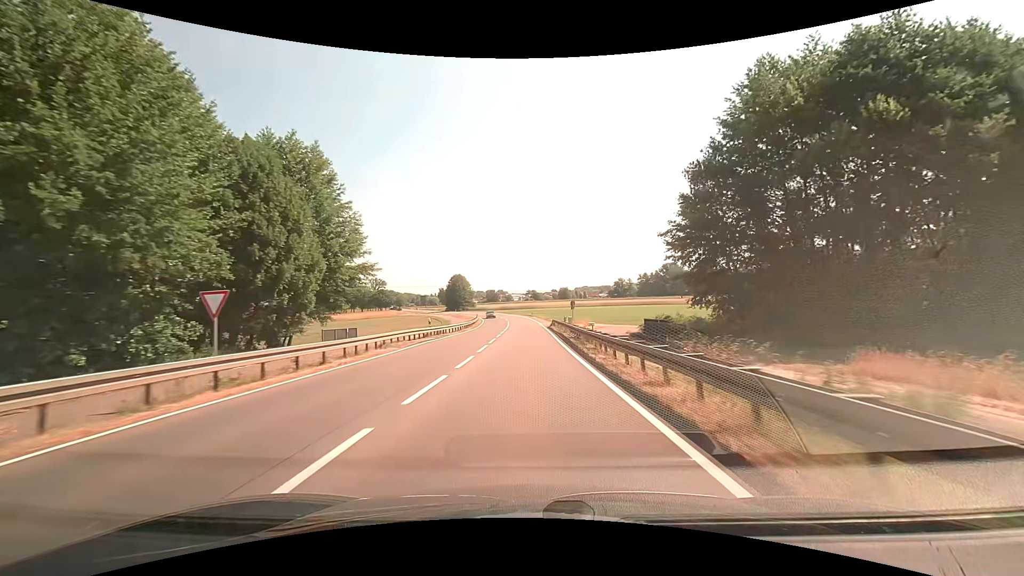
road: secondary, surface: asphalt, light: Day
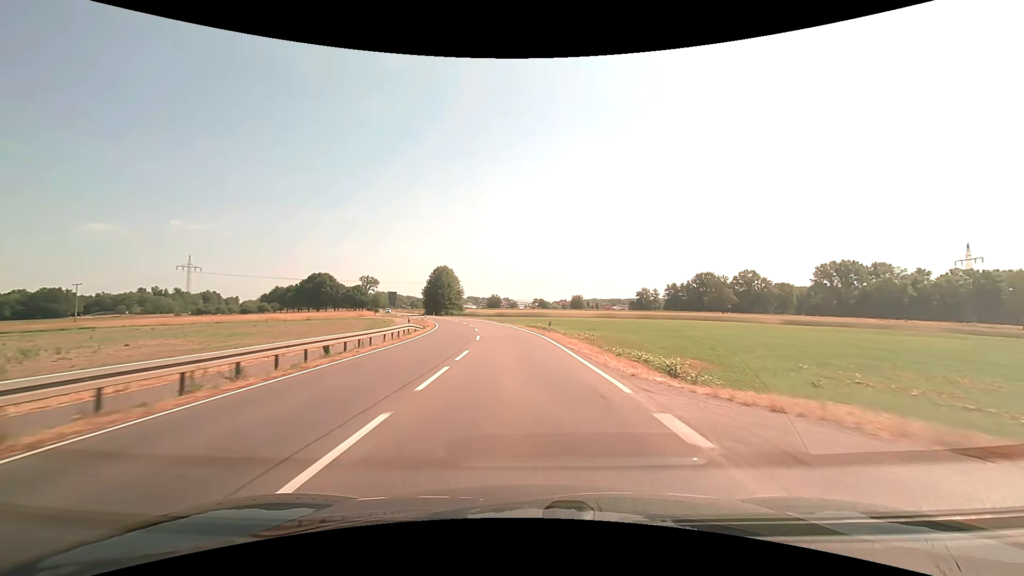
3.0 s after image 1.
(-0.5, +53.4) m; -1°
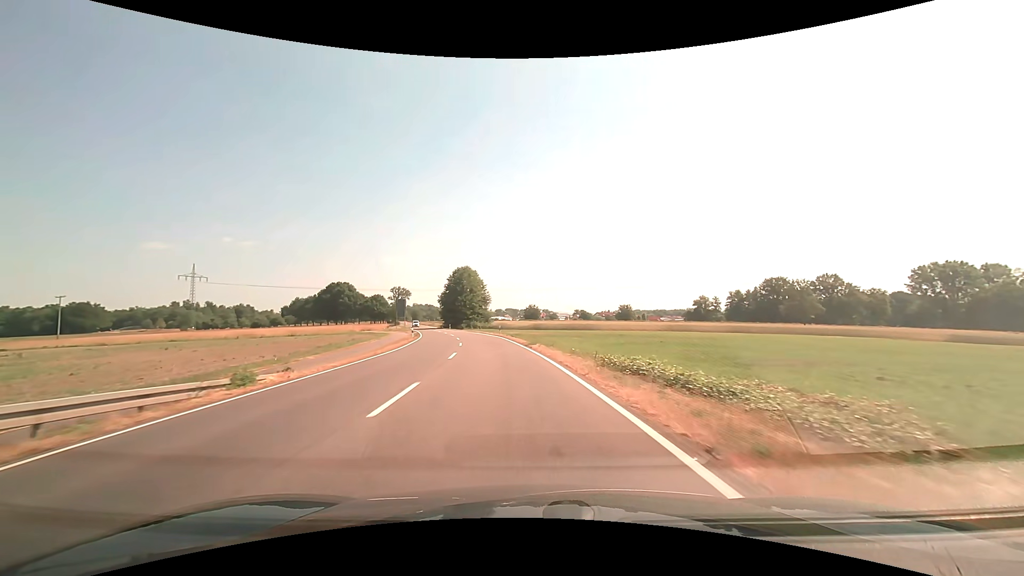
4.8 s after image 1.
(-0.9, +31.4) m; -4°
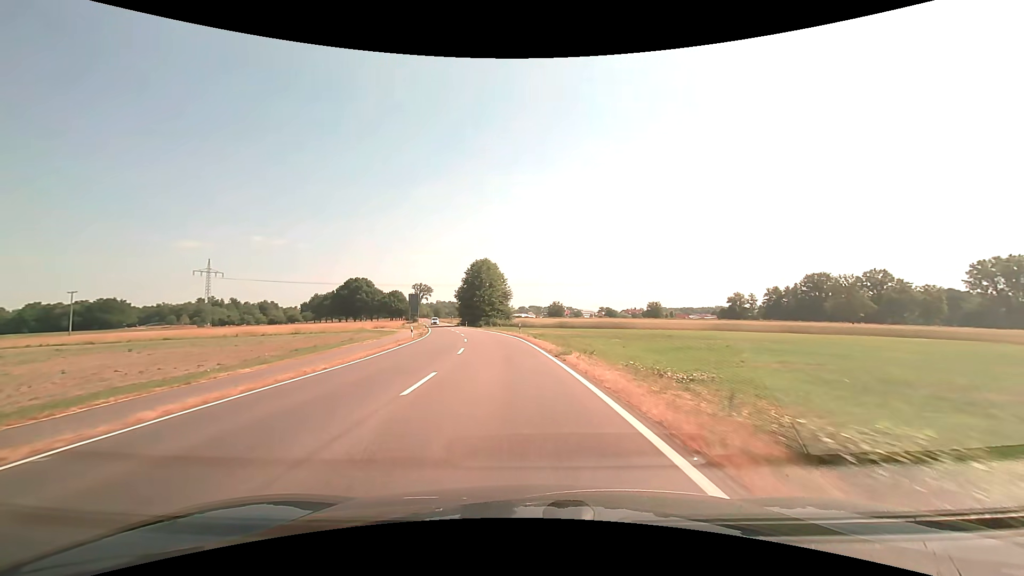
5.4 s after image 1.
(-0.2, +10.1) m; -3°
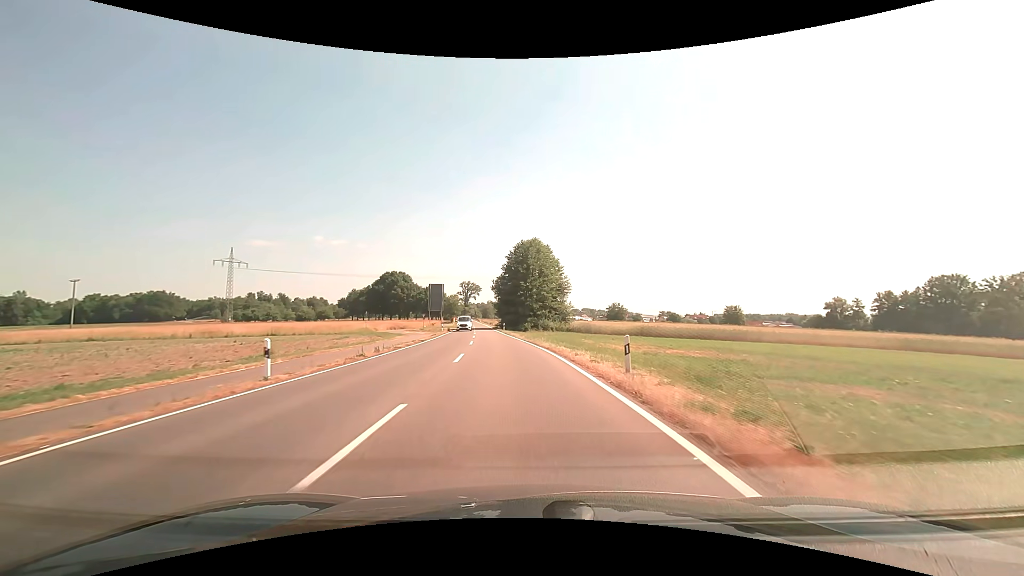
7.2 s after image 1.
(-1.7, +29.3) m; -6°
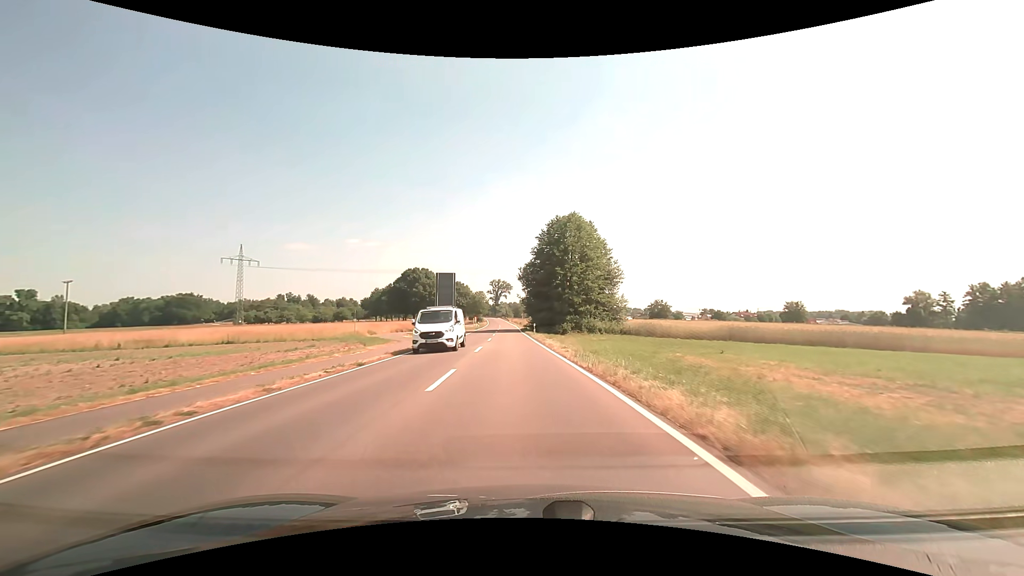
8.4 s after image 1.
(-0.6, +18.8) m; -4°
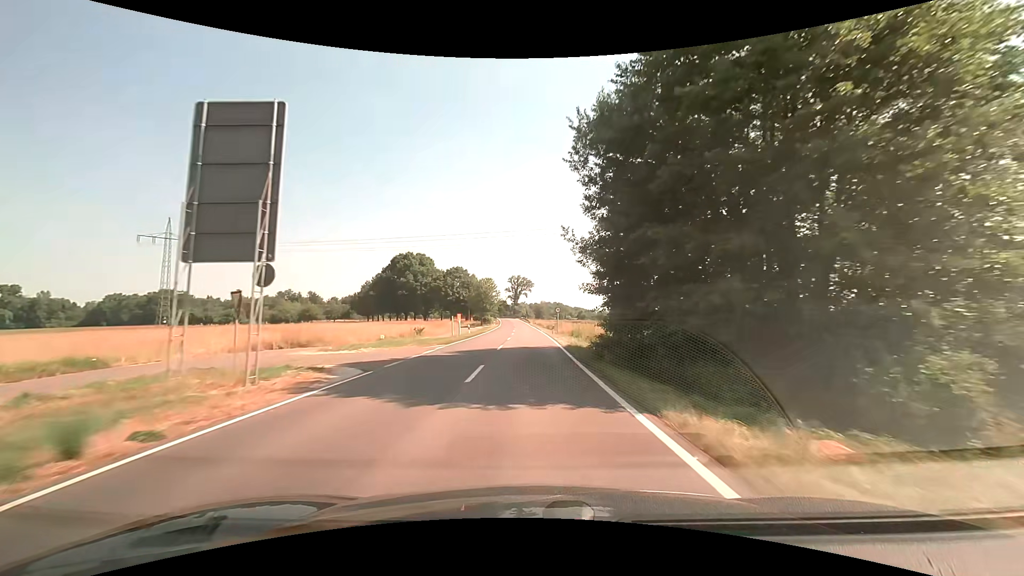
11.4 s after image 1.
(-1.8, +47.0) m; -2°
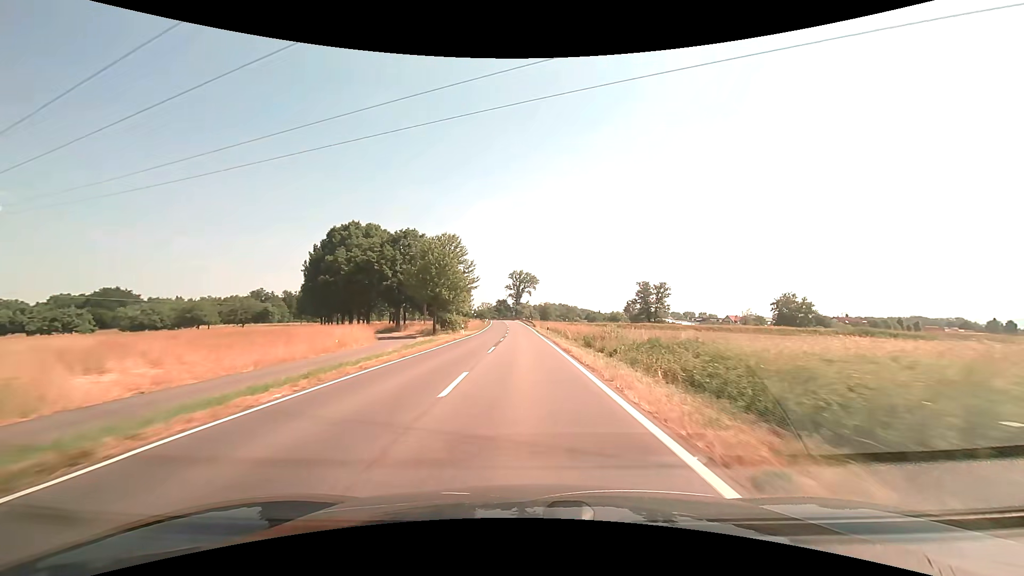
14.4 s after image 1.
(0.0, +50.3) m; 0°
(0, +10) (0, +20) (0, +30) (-1, +40) (-1, +50) (-1, +60) (-1, +70) (-2, +80) (-2, +90) (-3, +100) m
